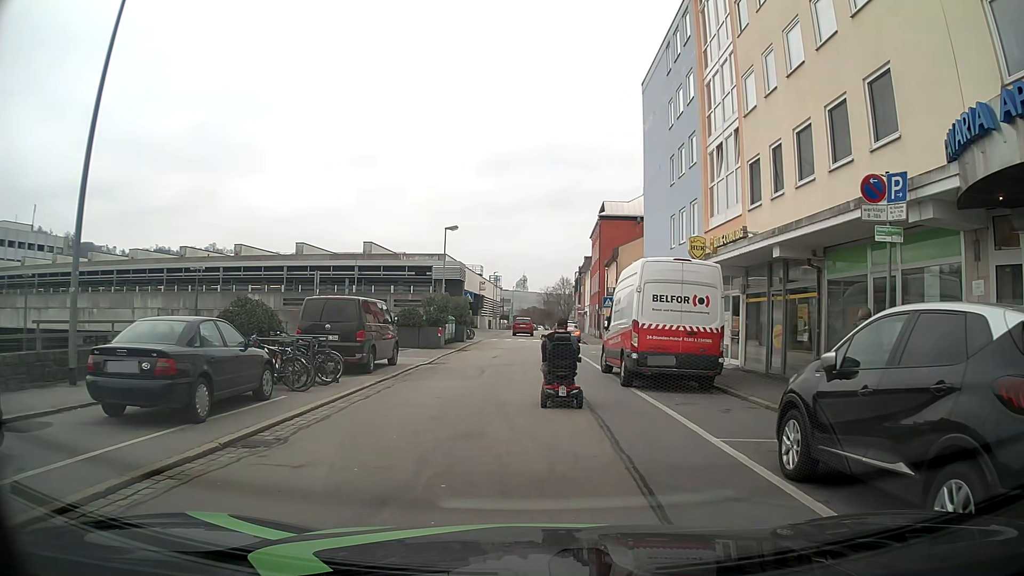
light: Day
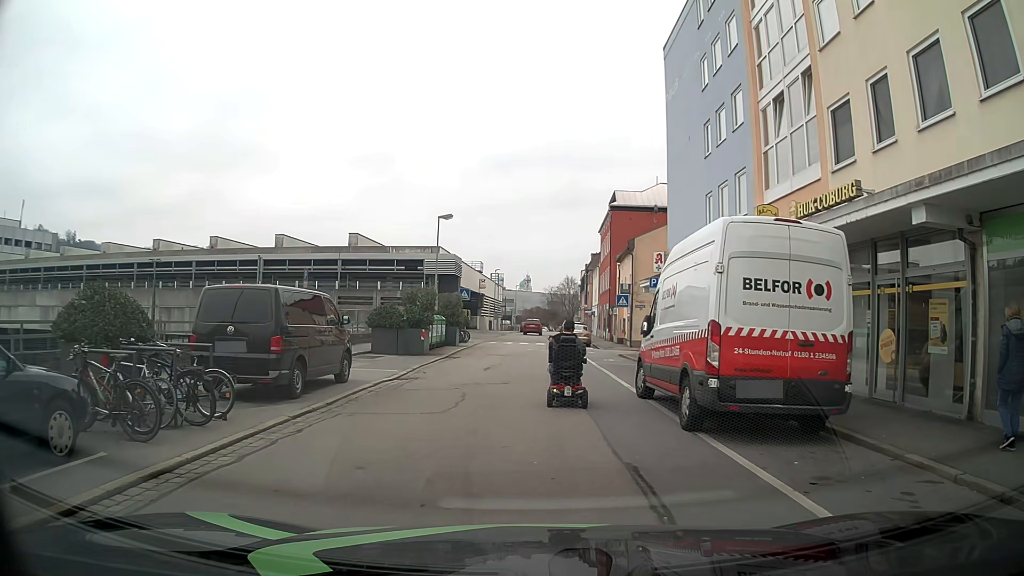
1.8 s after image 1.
(0.0, +5.8) m; -1°
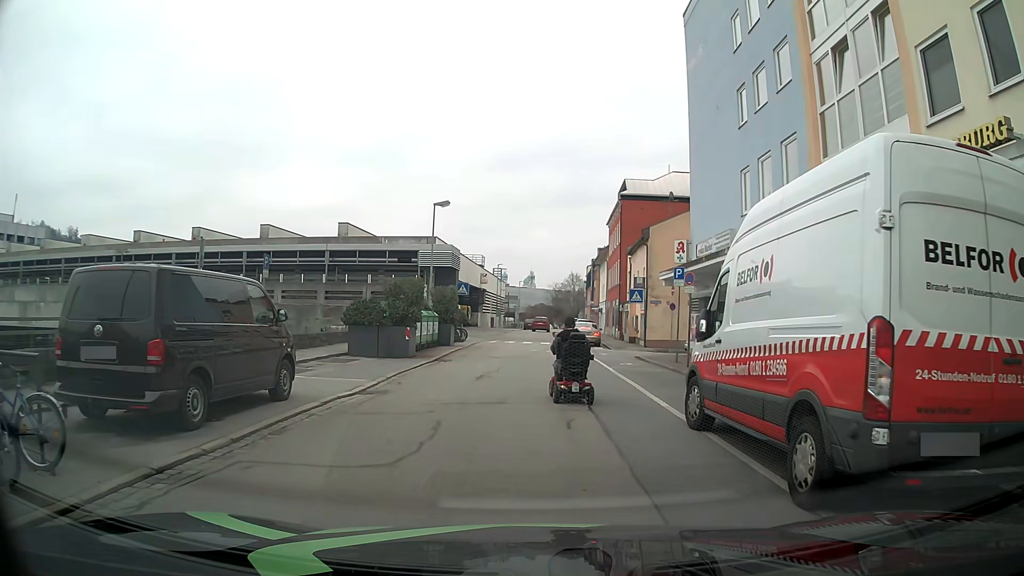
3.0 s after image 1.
(+0.1, +3.9) m; +1°
